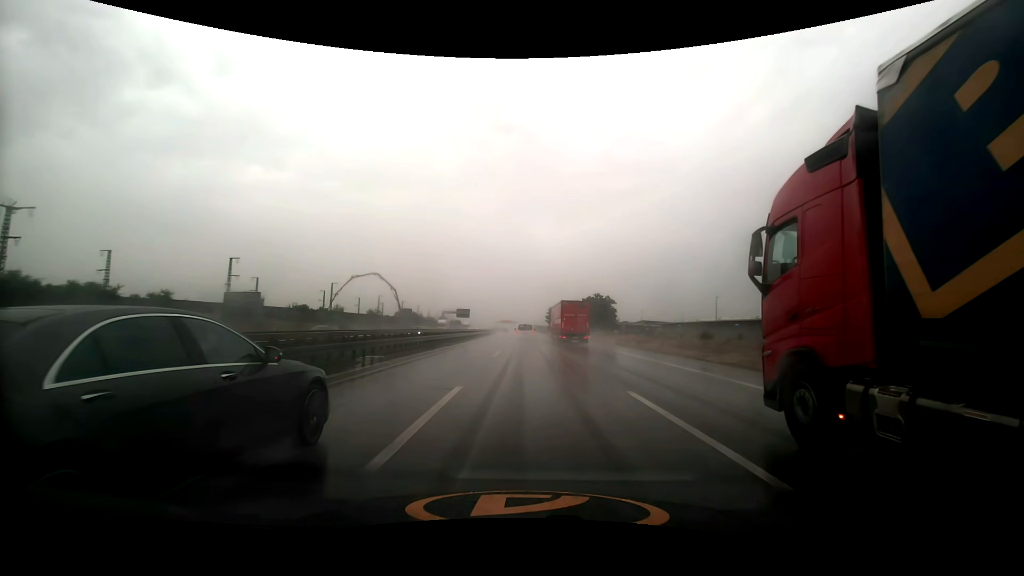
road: motorway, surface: asphalt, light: Day
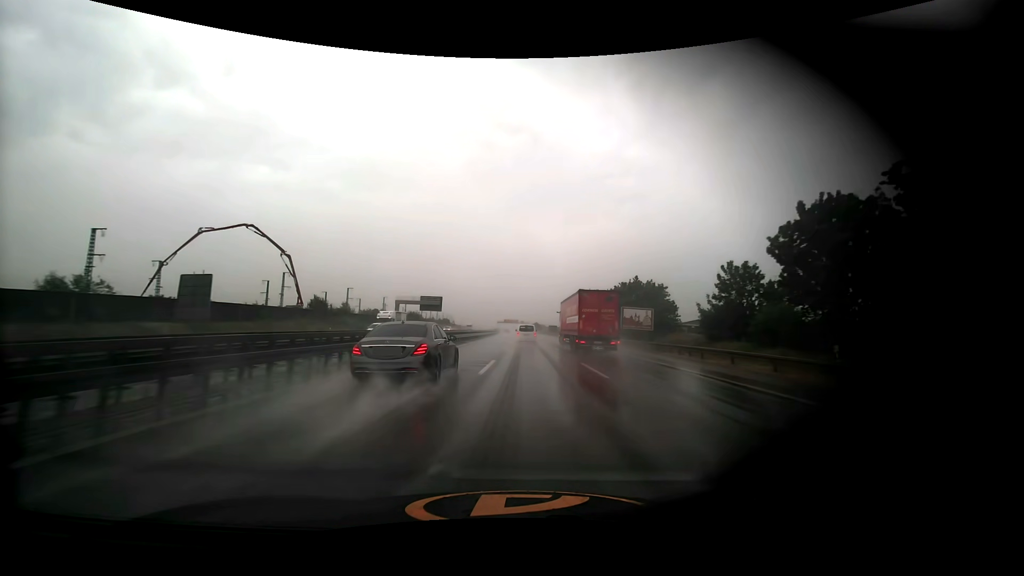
(-0.9, +81.0) m; -1°
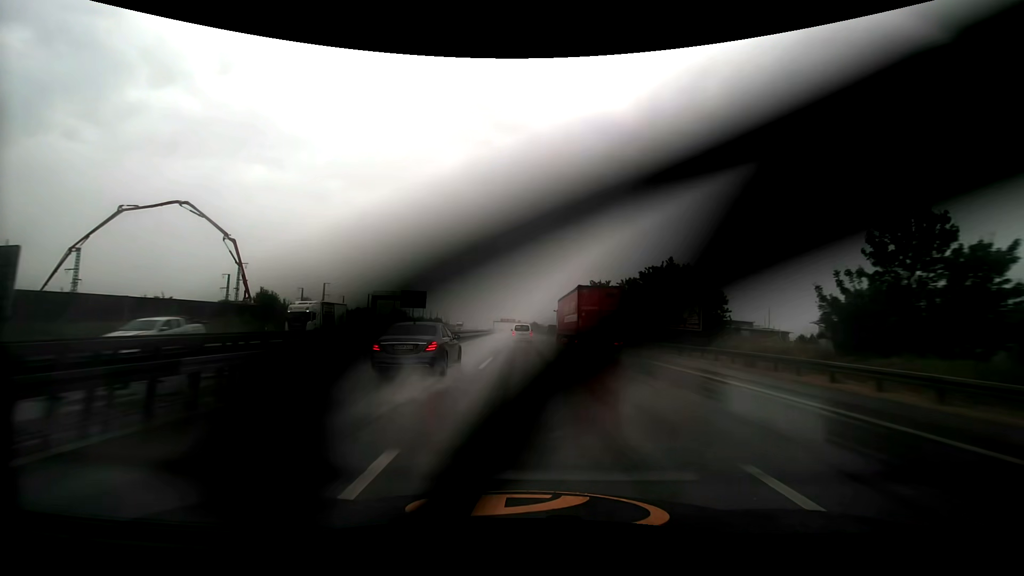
(+0.1, +16.2) m; +1°
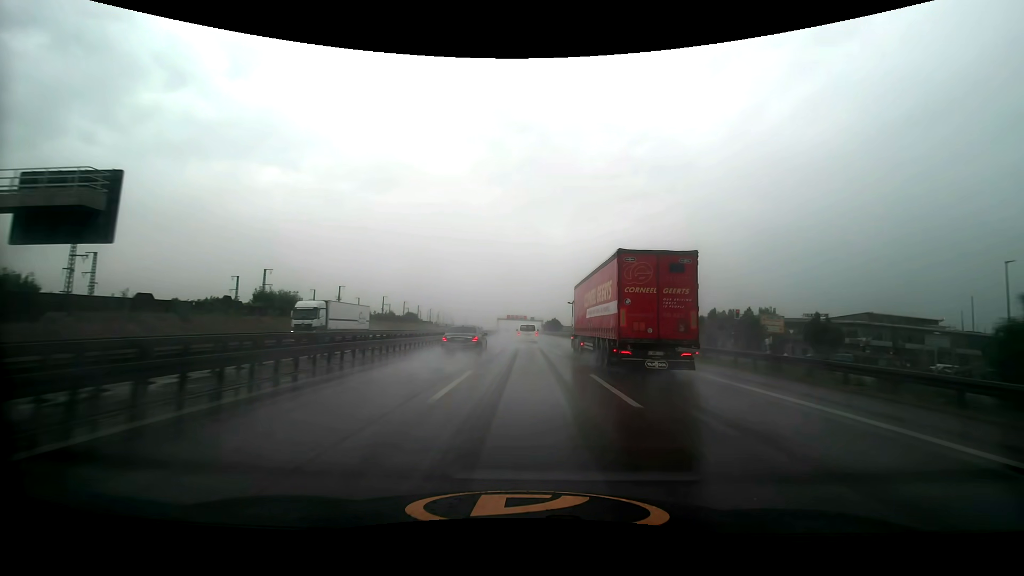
(-0.9, +80.7) m; -1°
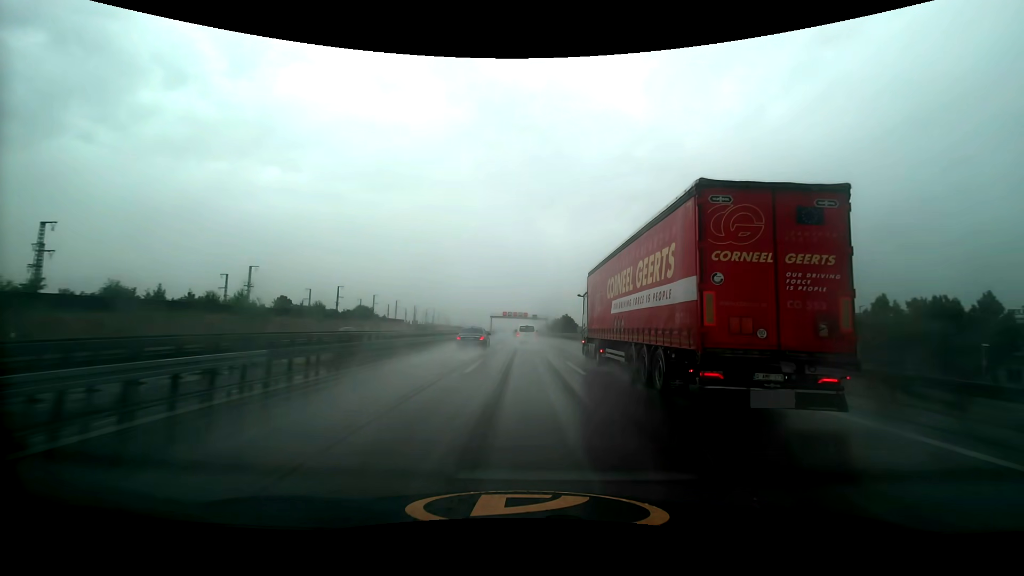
(-0.2, +48.3) m; 0°
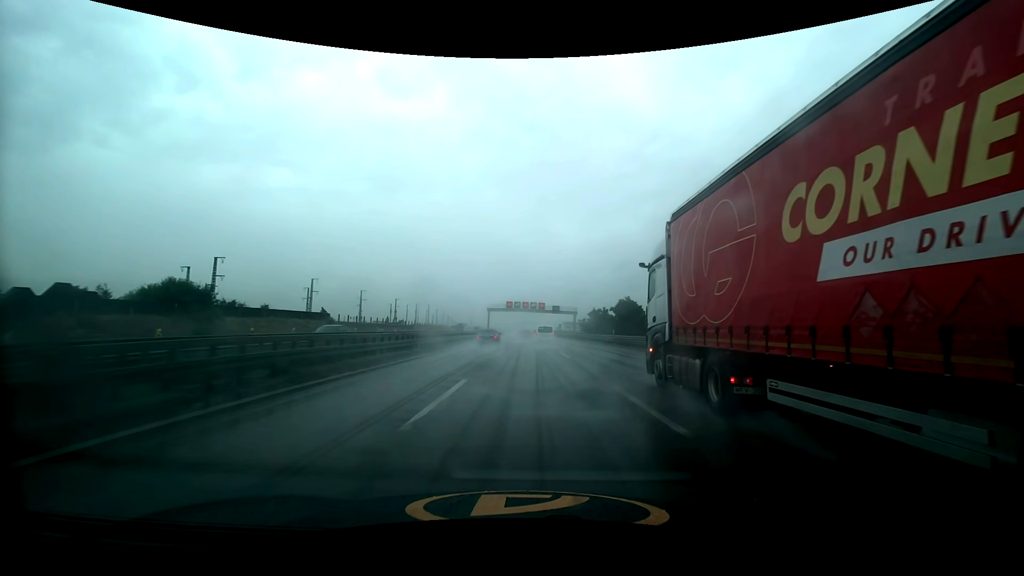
(-0.8, +65.3) m; -2°
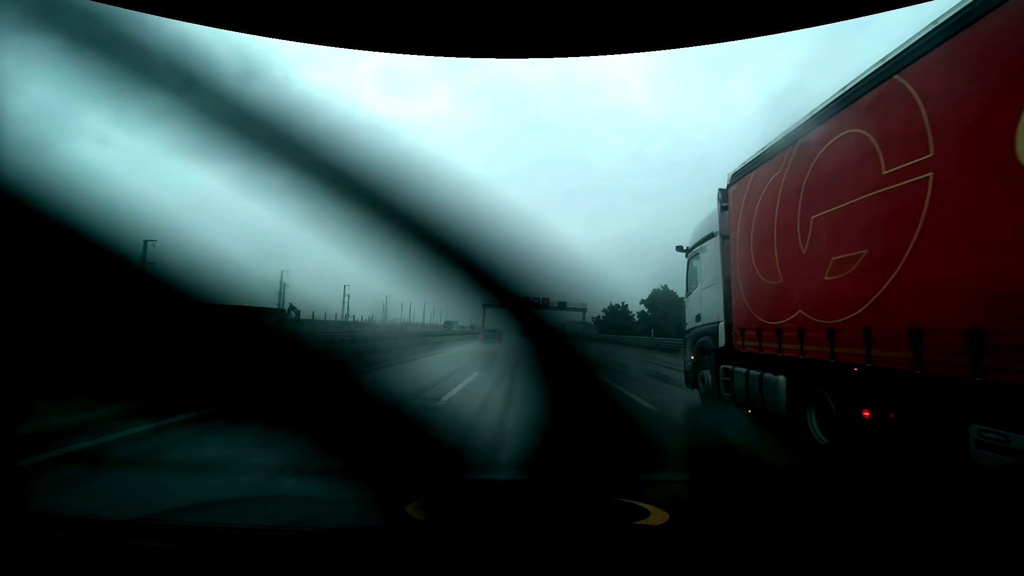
(0.0, +16.5) m; 0°
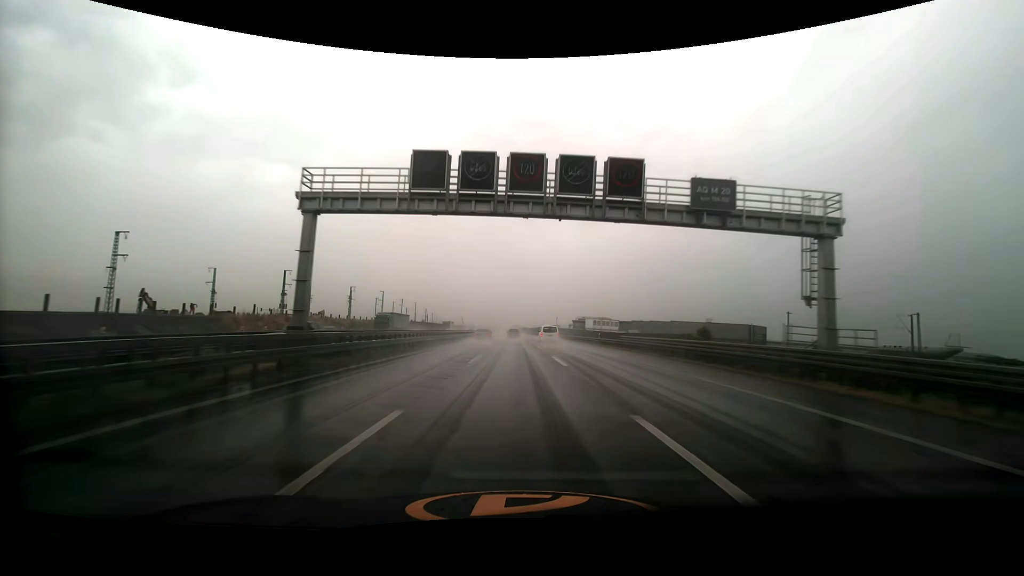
(-0.1, +83.4) m; 0°
(0, +10) (0, +20) (0, +30) (0, +40) (0, +50) (-1, +60) (-1, +70) (-1, +80) (-2, +90) (-2, +100) m
